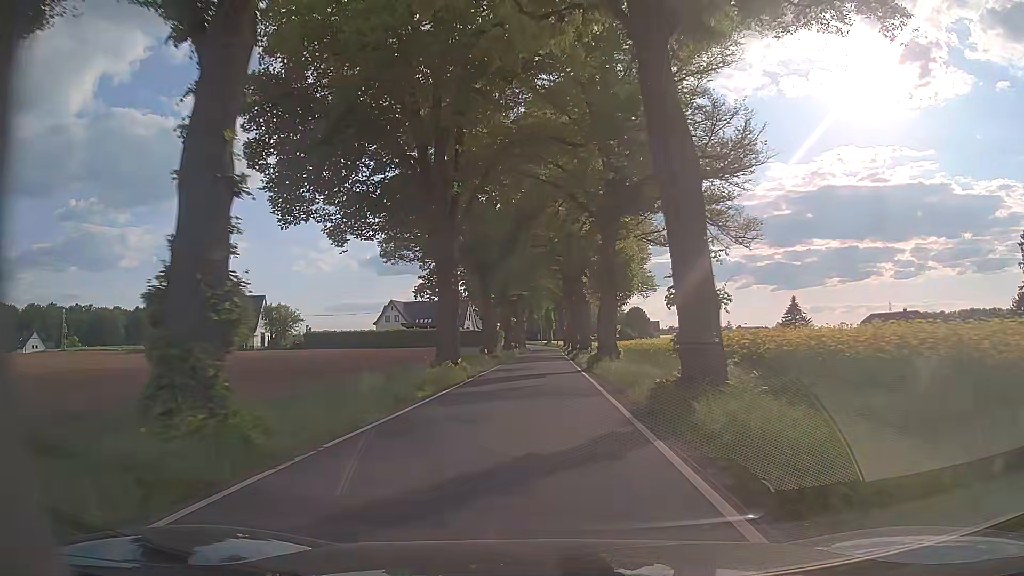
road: tertiary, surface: asphalt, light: Day
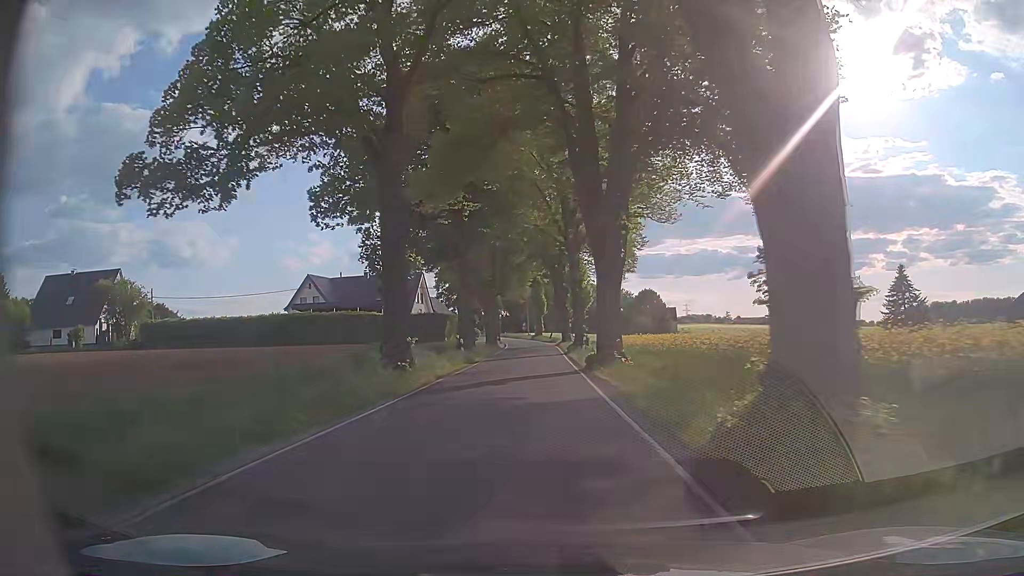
(+0.3, +47.8) m; 0°
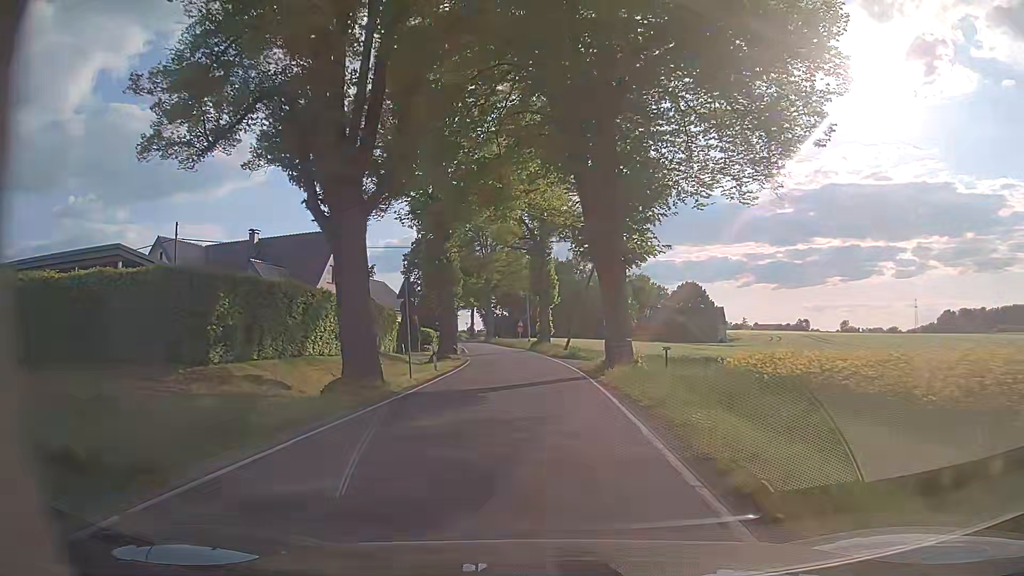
(+0.4, +44.7) m; 0°
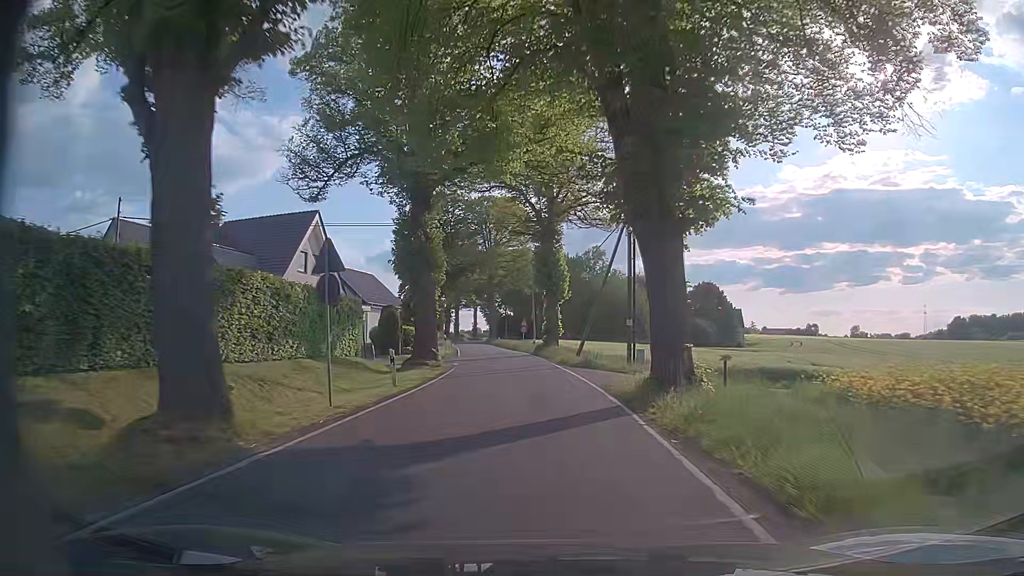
(-0.1, +8.8) m; -1°
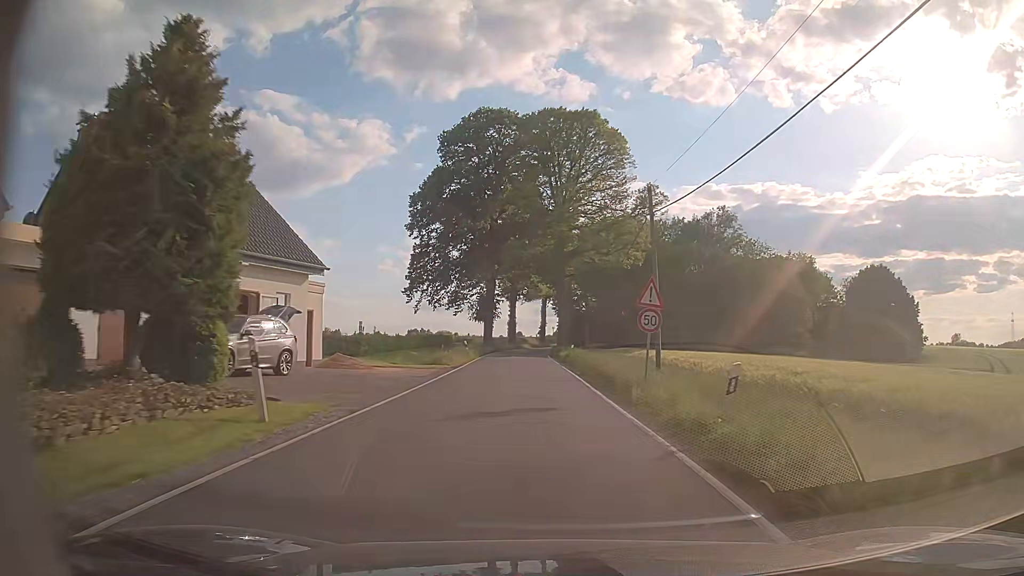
(-2.4, +43.9) m; -7°
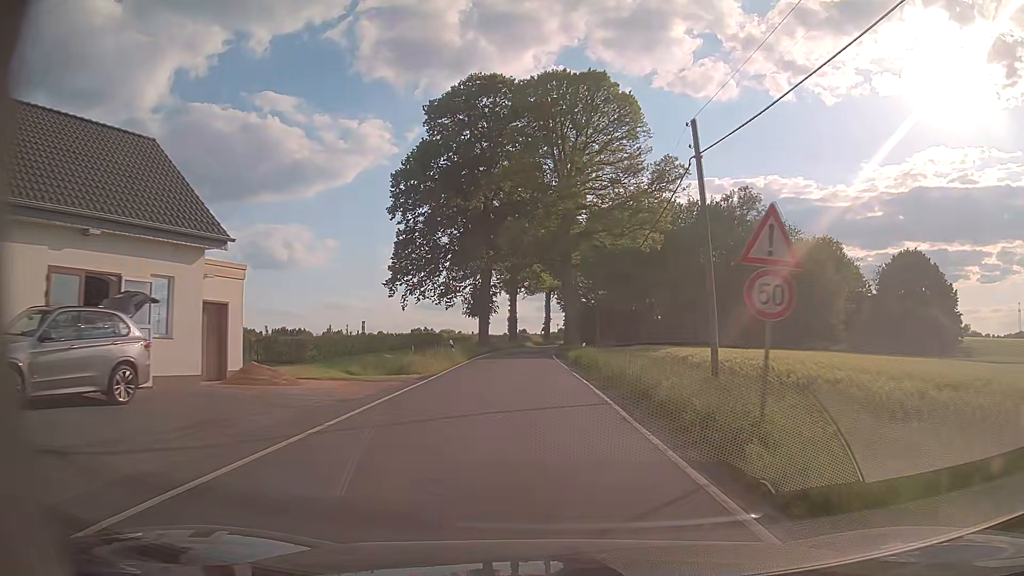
(-0.1, +8.8) m; 0°
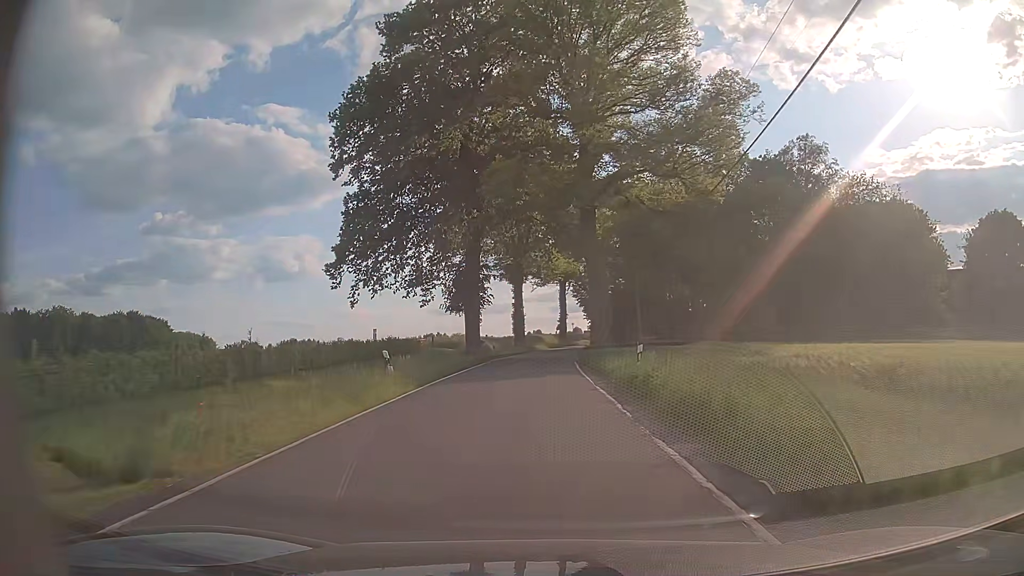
(-0.3, +17.7) m; -2°
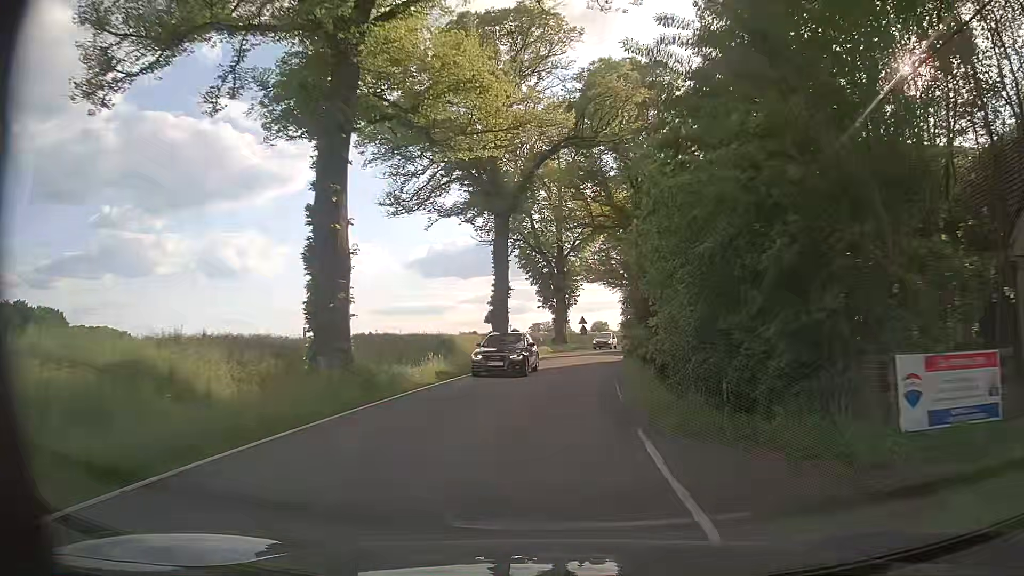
(+0.8, +44.7) m; +5°
(0, +10) (+1, +20) (+2, +30) (+3, +40) (+5, +50) (+7, +59) (+10, +69) (+13, +78) (+17, +88) (+20, +97) m
